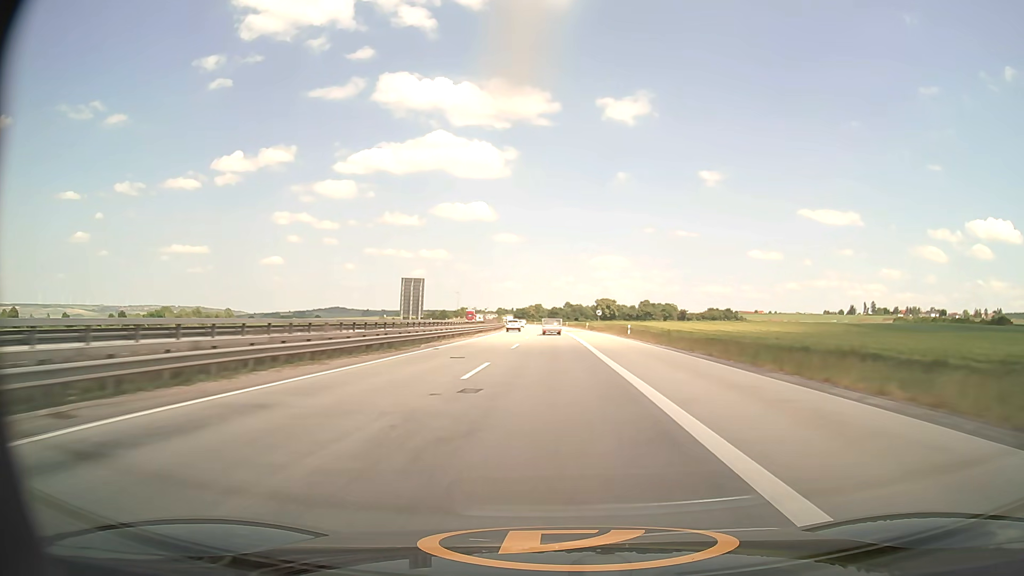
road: motorway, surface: asphalt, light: Day
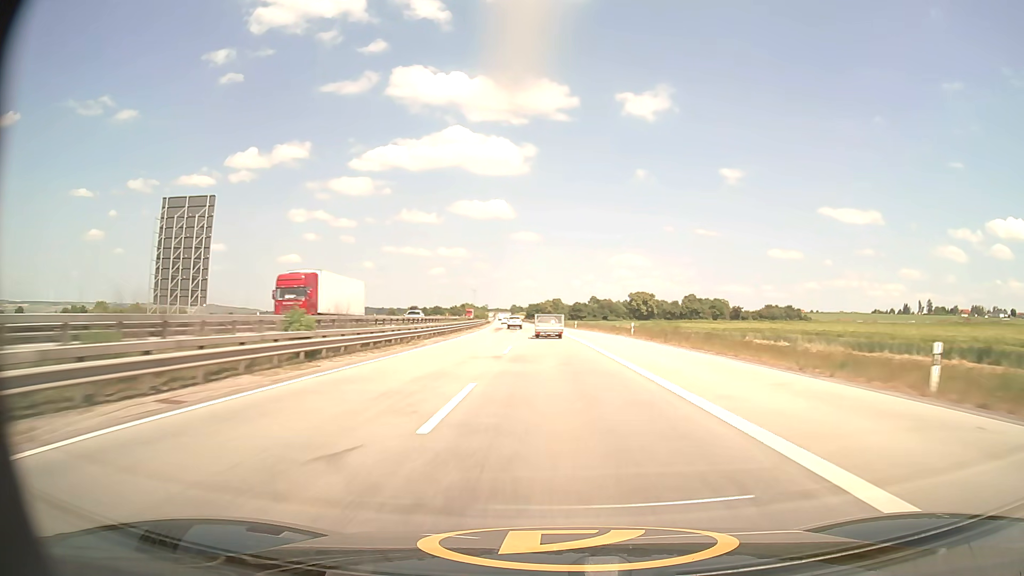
(-1.2, +97.7) m; -2°
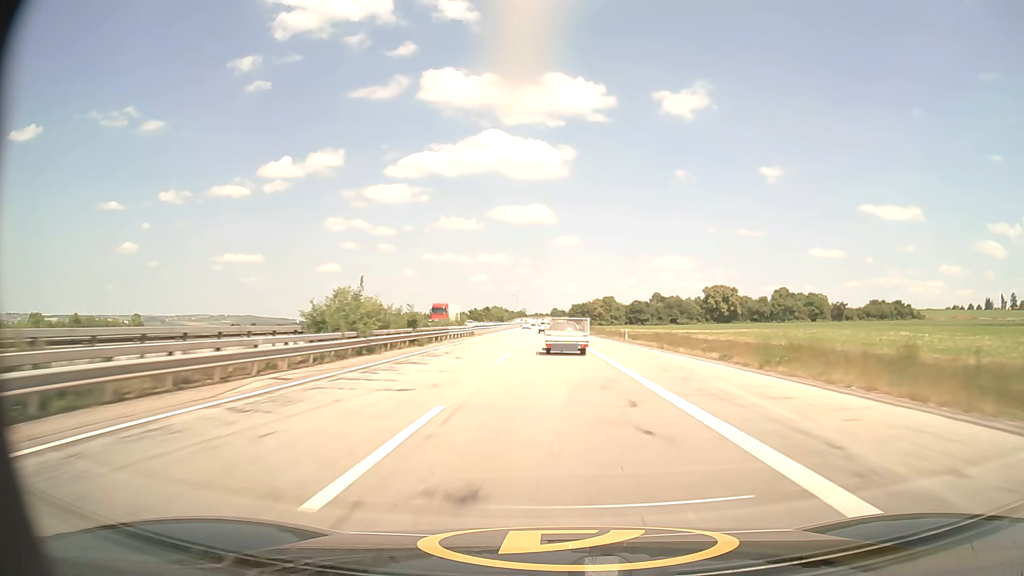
(-2.8, +93.1) m; -4°
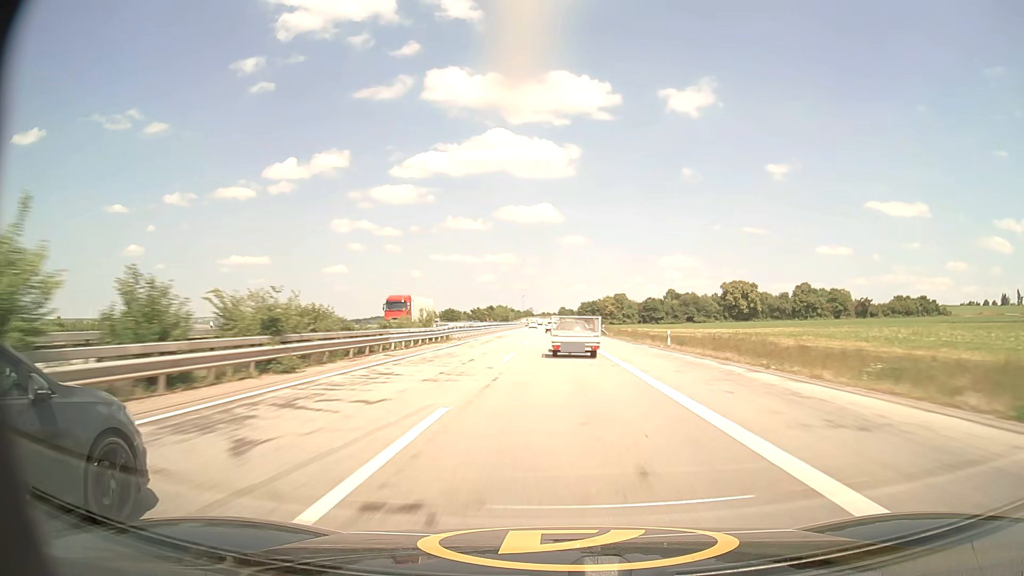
(-0.1, +18.4) m; -1°
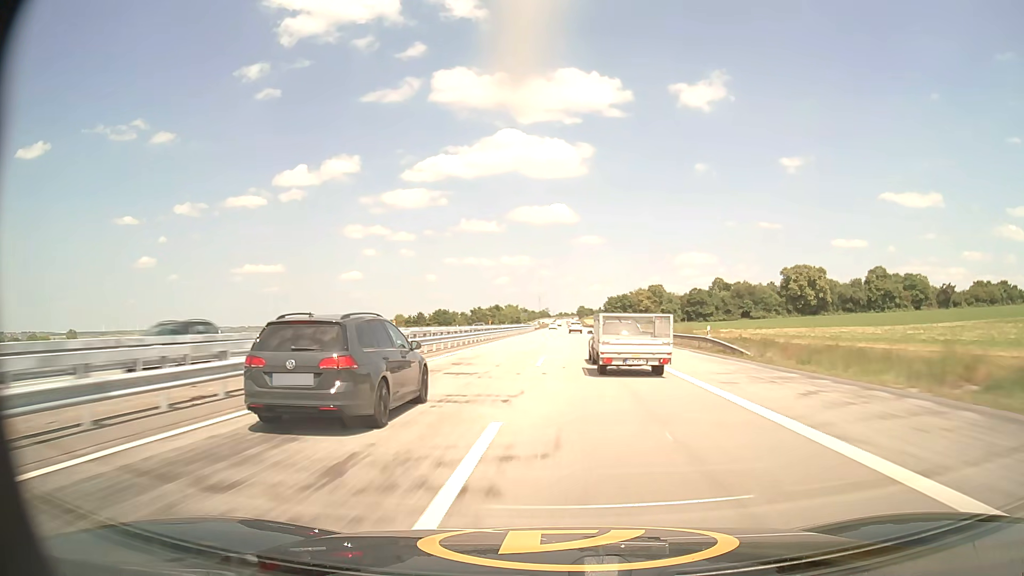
(-0.7, +55.3) m; -1°
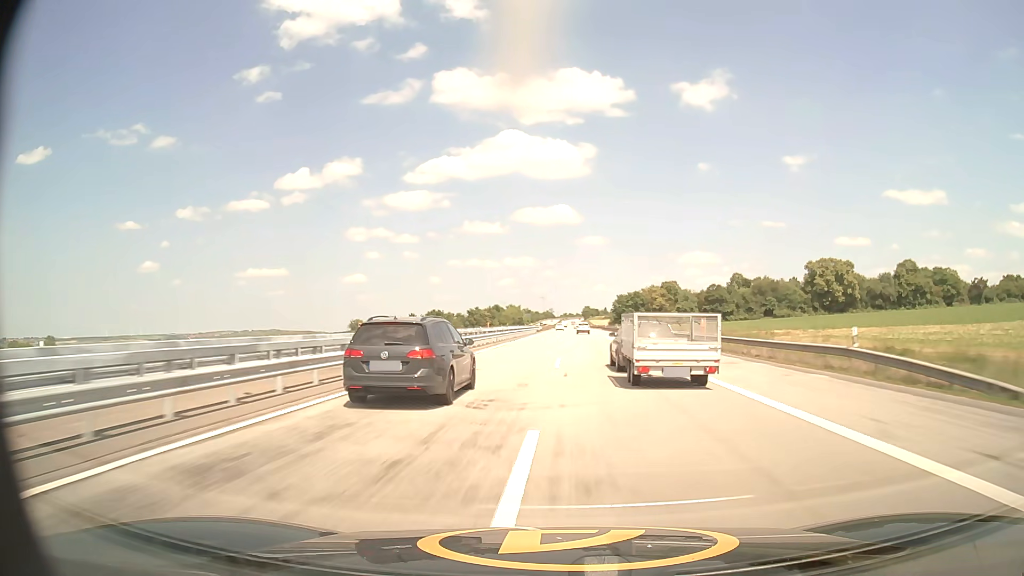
(0.0, +18.6) m; 0°
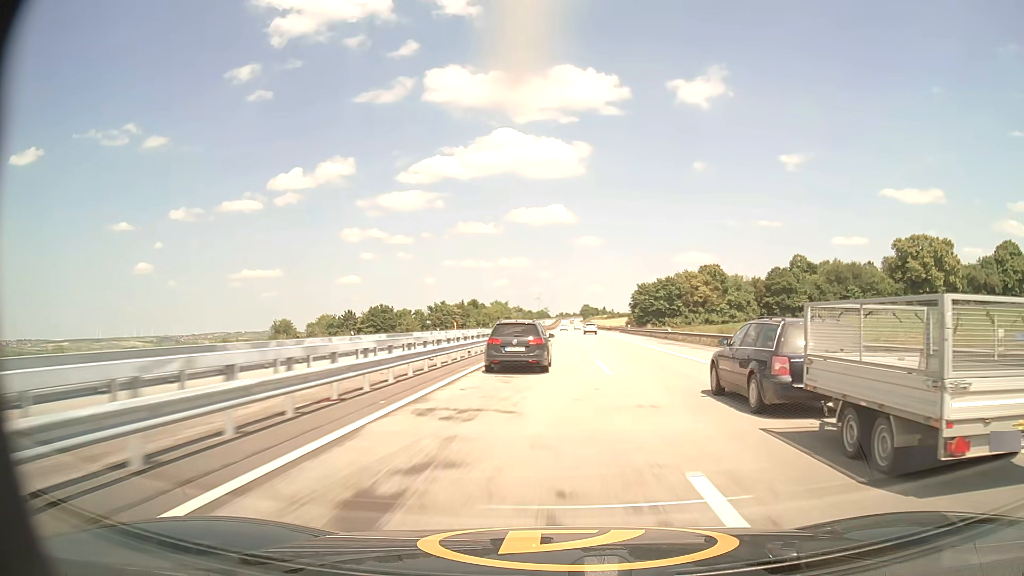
(-0.2, +56.8) m; 0°
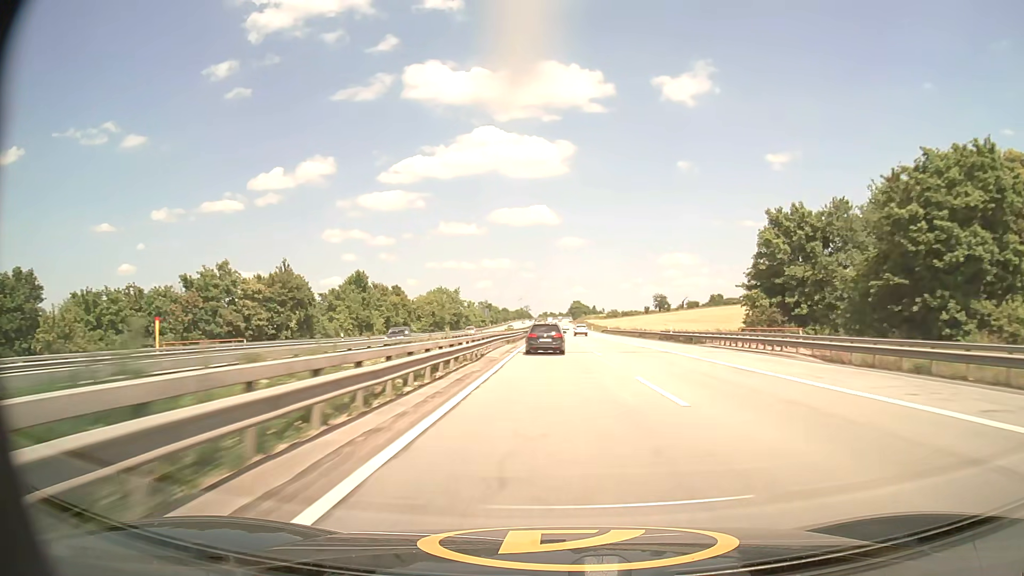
(+0.9, +97.1) m; +1°
(0, +10) (0, +20) (0, +30) (0, +40) (0, +50) (0, +60) (0, +70) (0, +80) (0, +90) (0, +100) m
